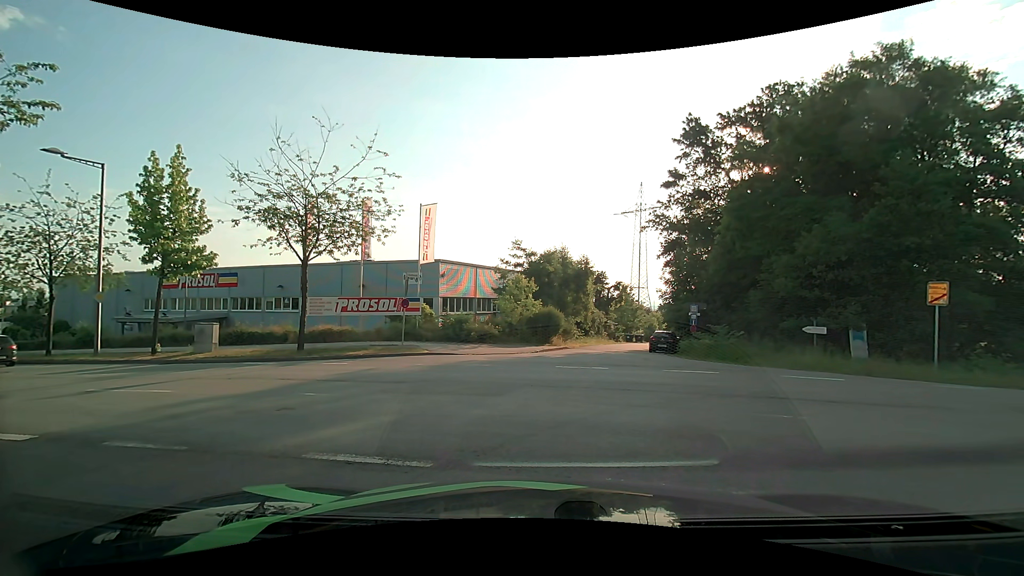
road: residential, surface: asphalt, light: Day
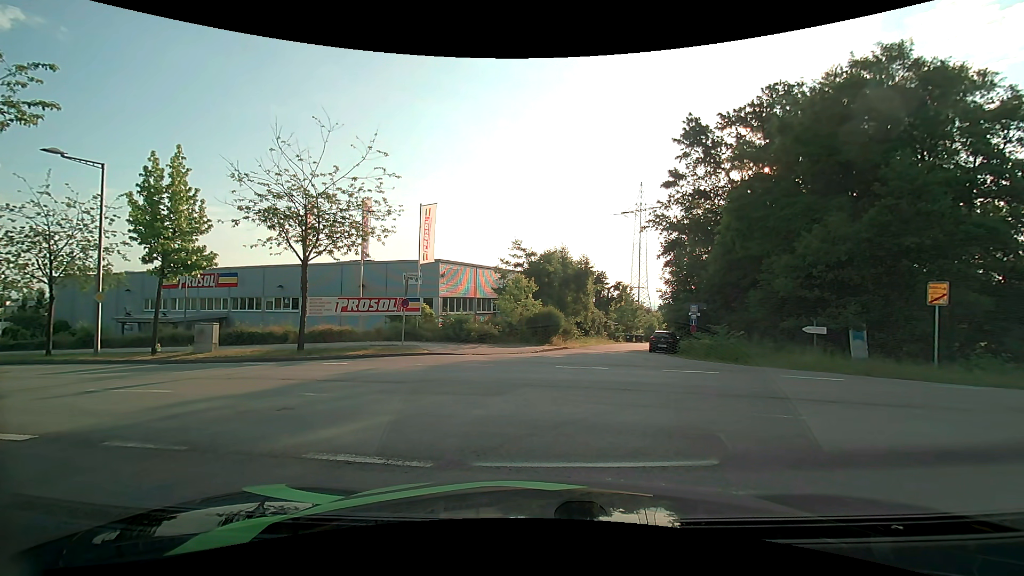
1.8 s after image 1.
(0.0, 0.0) m; 0°
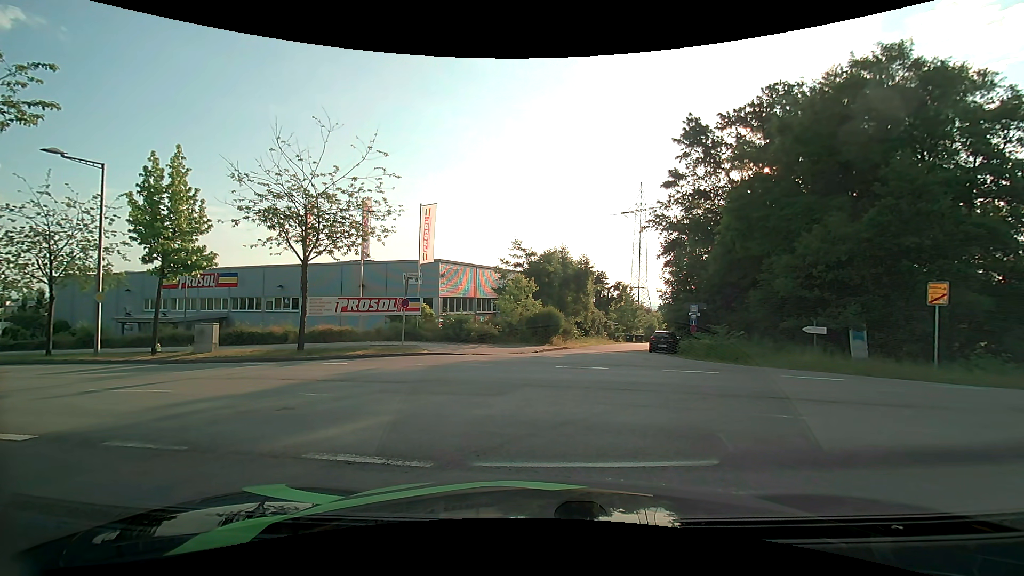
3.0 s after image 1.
(0.0, 0.0) m; 0°
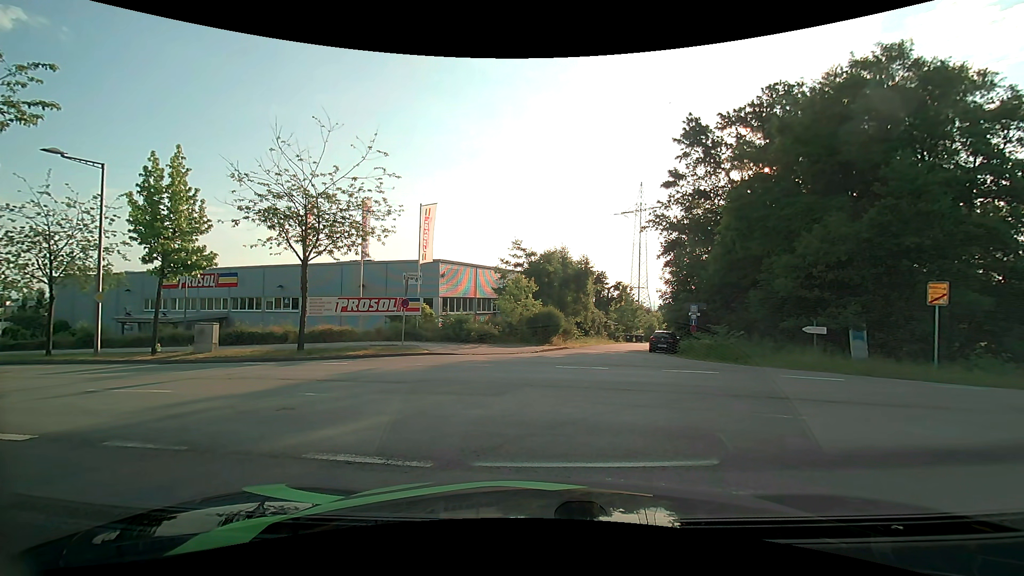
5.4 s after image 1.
(0.0, 0.0) m; 0°
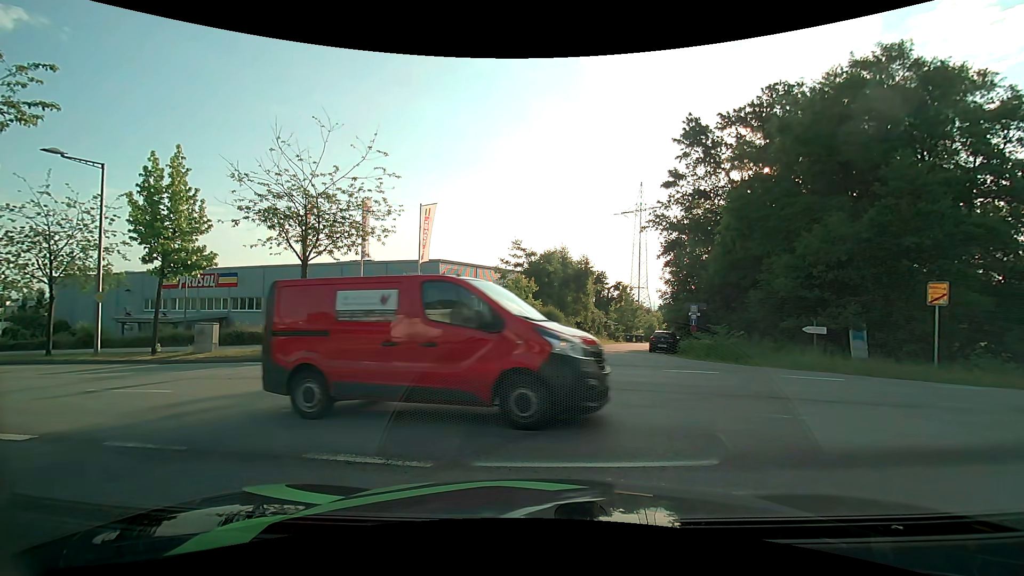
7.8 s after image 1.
(0.0, 0.0) m; 0°
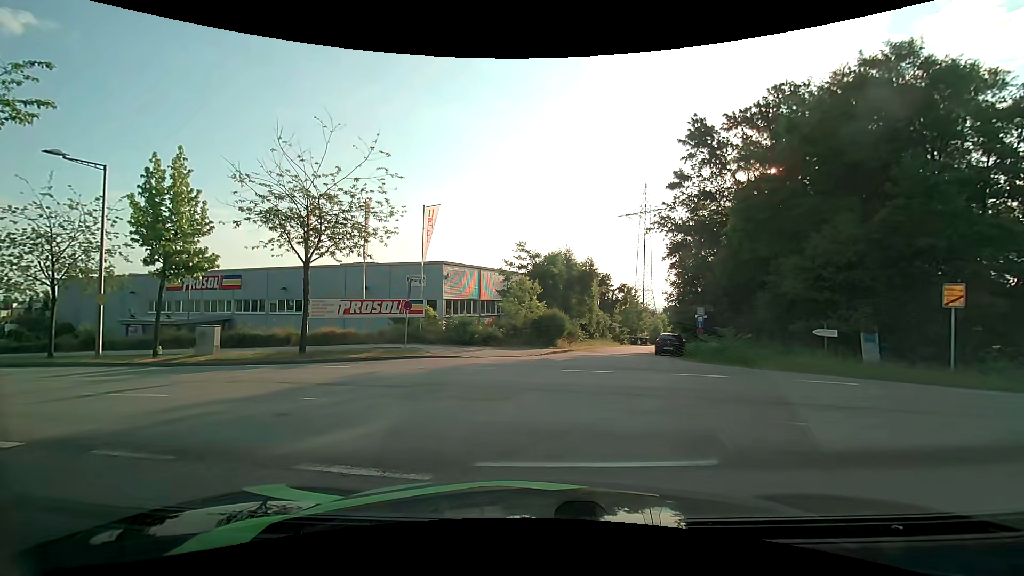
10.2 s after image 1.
(0.0, +0.3) m; 0°
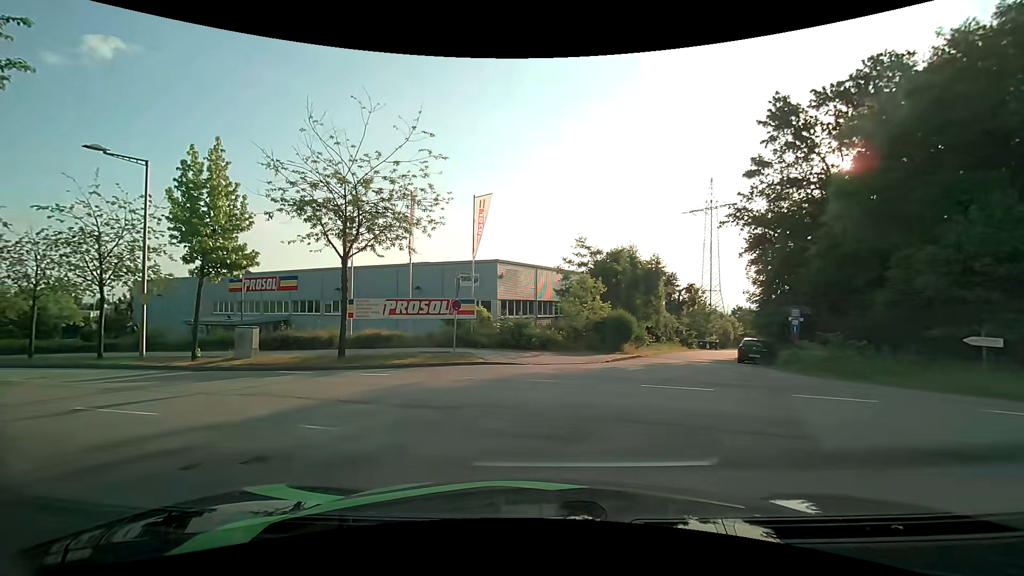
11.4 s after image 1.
(-0.2, +3.0) m; -7°
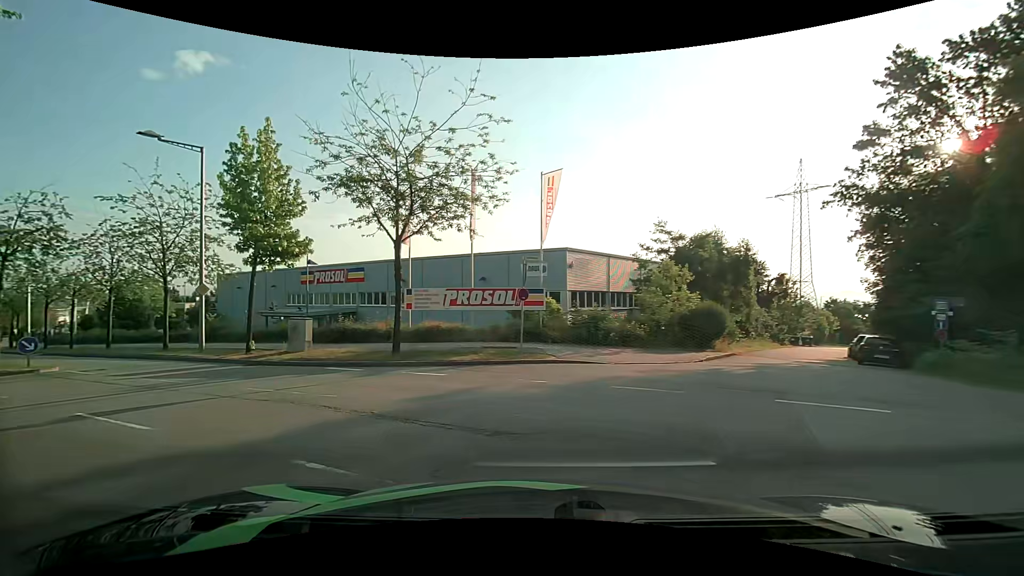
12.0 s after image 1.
(-0.2, +2.7) m; -8°
(-3, +9) (-10, +16) (-19, +22) (-27, +27) (-36, +32) (-44, +38) (-52, +43) (-60, +49) (-68, +56) (-75, +63) m
